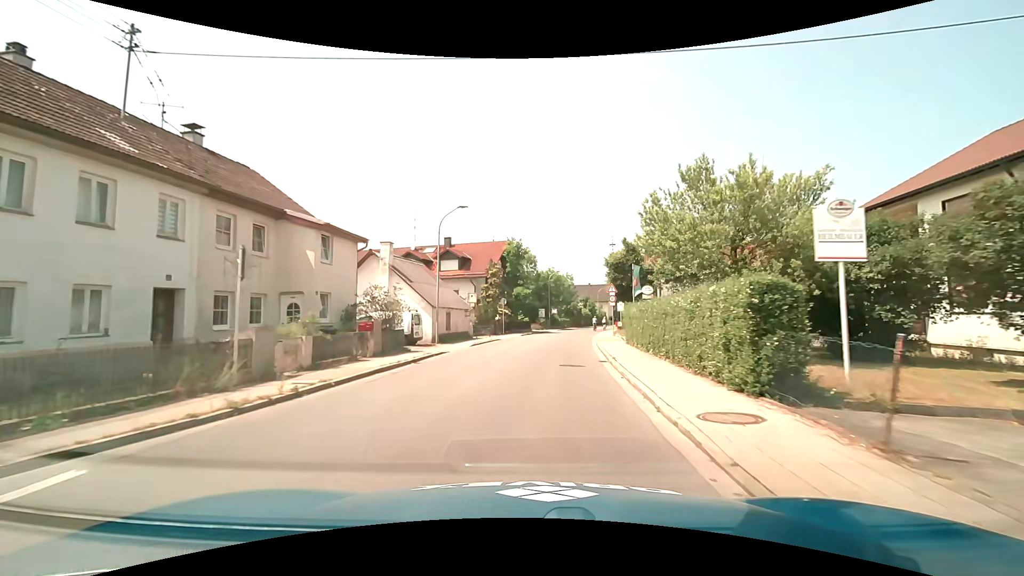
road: tertiary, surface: asphalt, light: Day
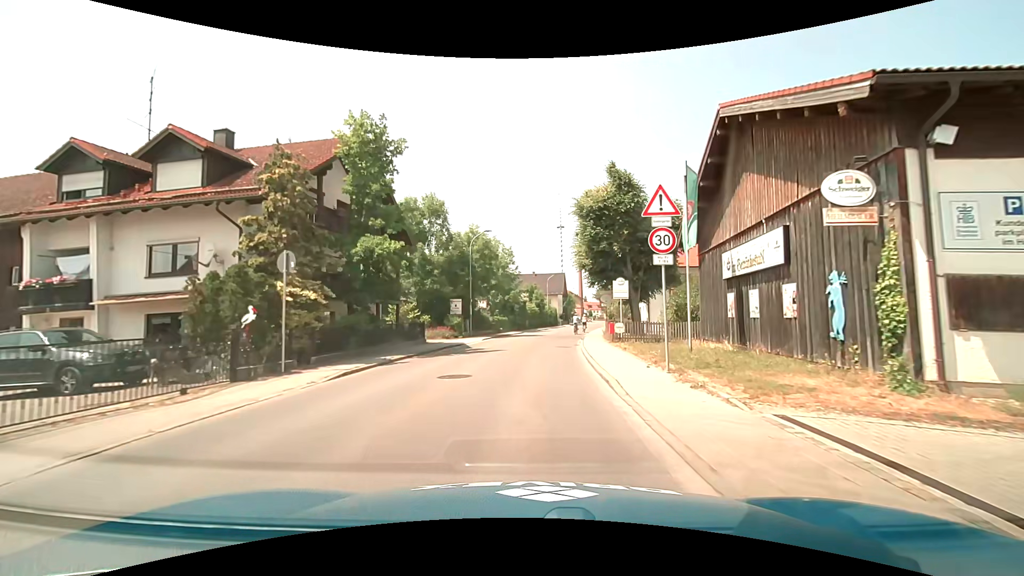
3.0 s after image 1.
(+2.5, +30.7) m; +7°
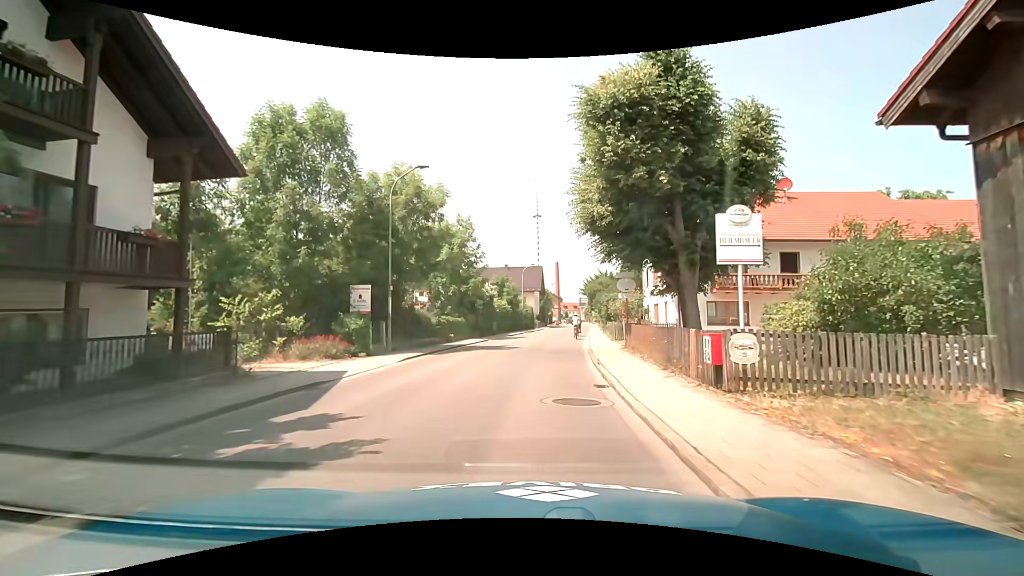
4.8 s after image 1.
(+0.4, +15.7) m; +3°
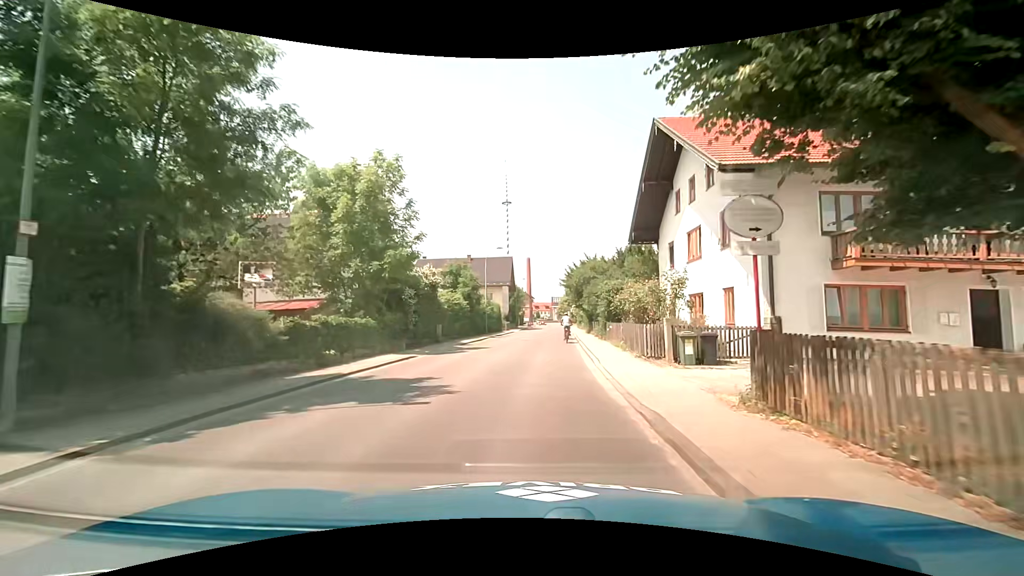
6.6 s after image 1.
(+0.3, +14.1) m; +3°
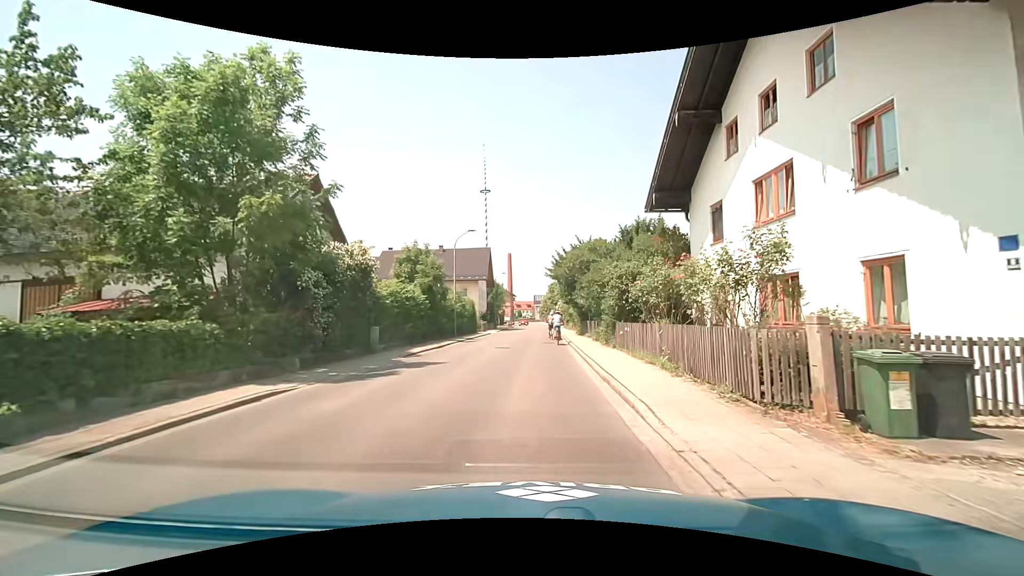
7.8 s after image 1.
(+0.1, +8.7) m; +2°
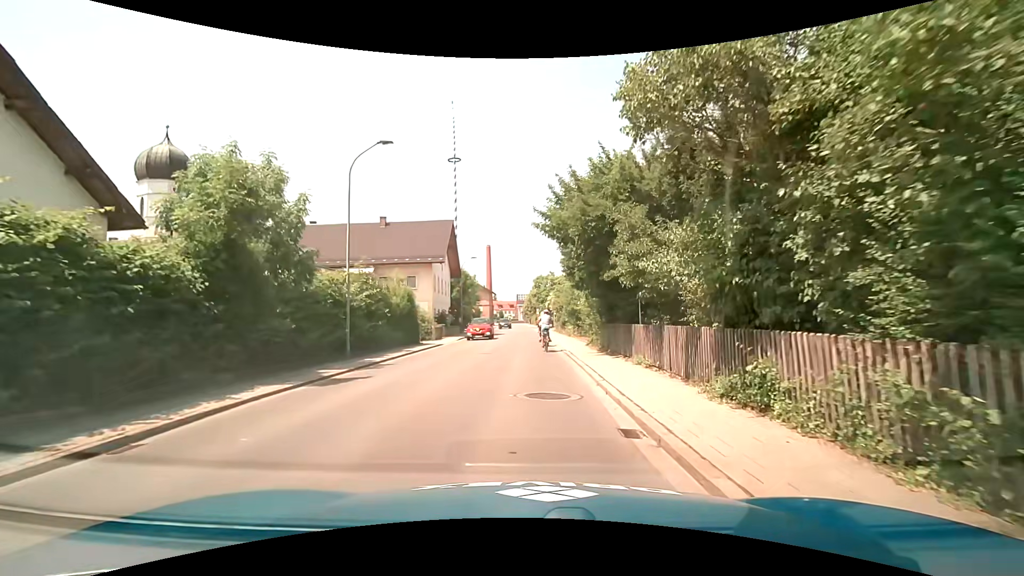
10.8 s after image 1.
(+0.4, +18.9) m; +2°
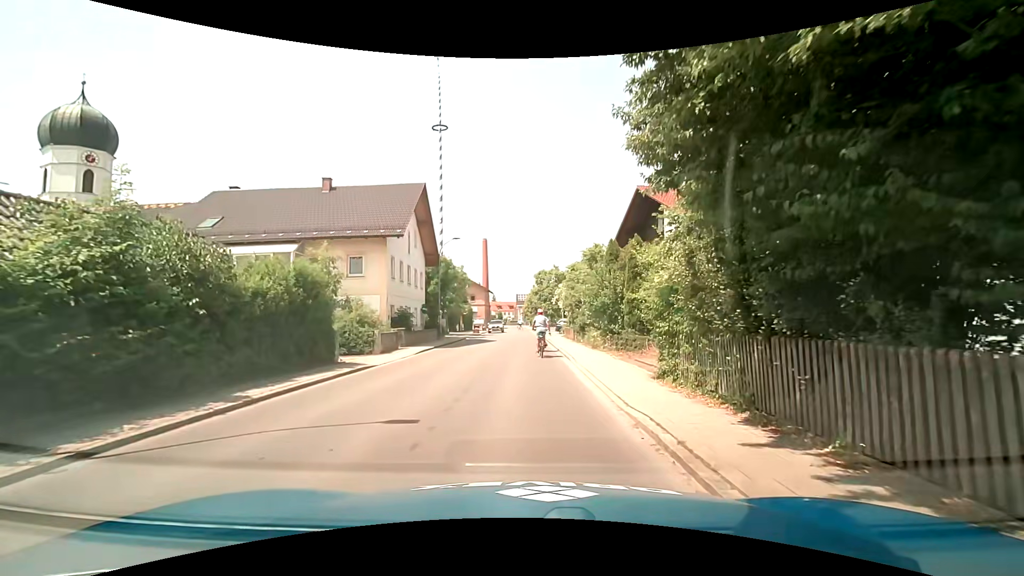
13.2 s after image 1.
(-0.1, +13.1) m; -1°
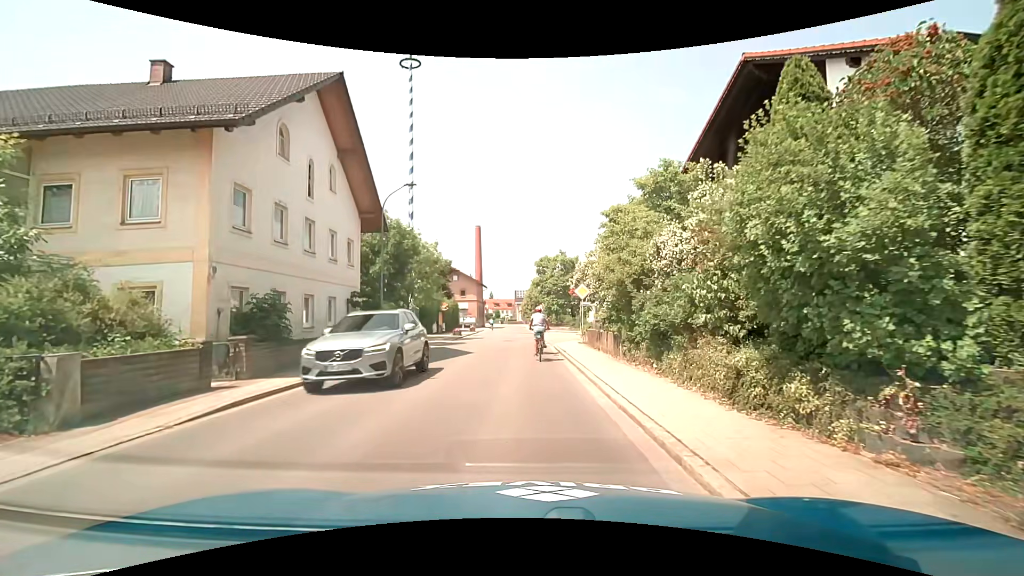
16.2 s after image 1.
(+0.3, +15.2) m; +1°
